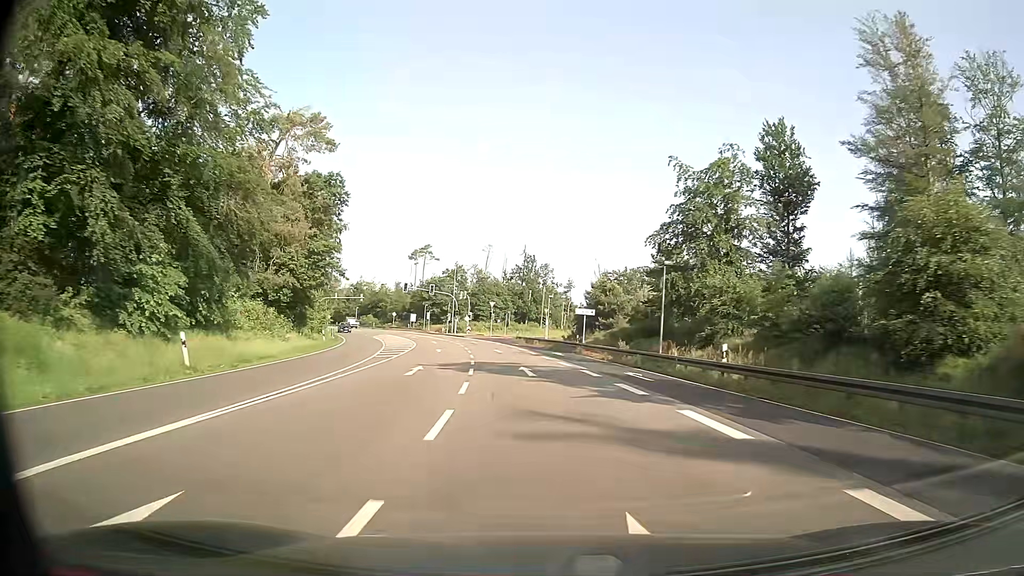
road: primary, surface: asphalt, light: Day
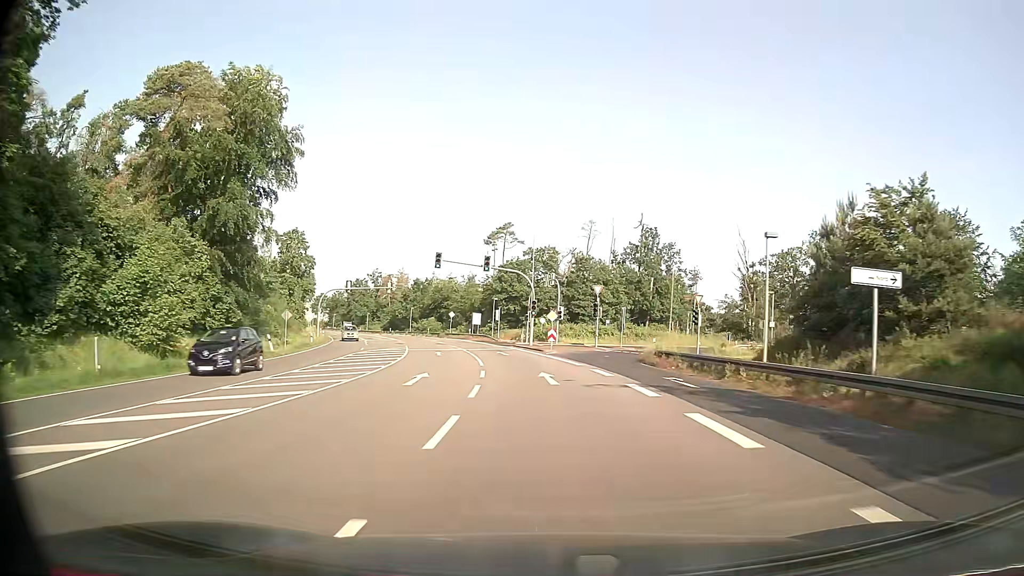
(-3.5, +42.8) m; -9°
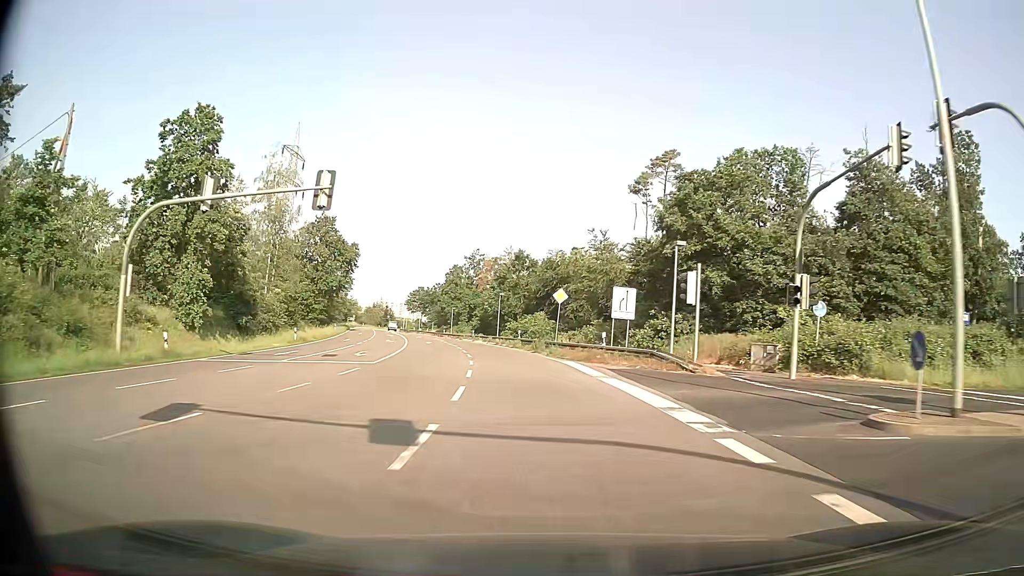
(-5.3, +52.8) m; -11°
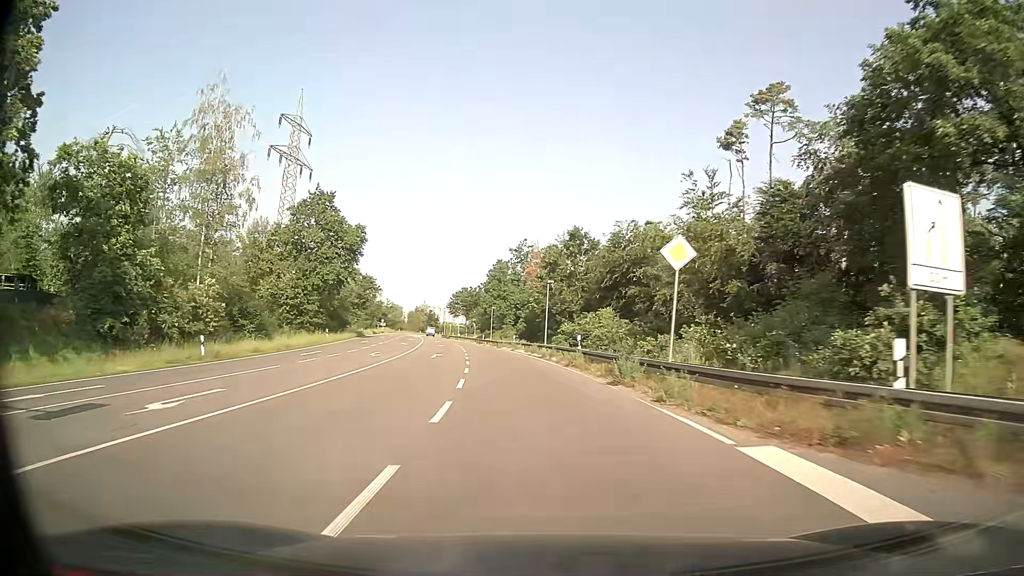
(-0.9, +21.1) m; -5°
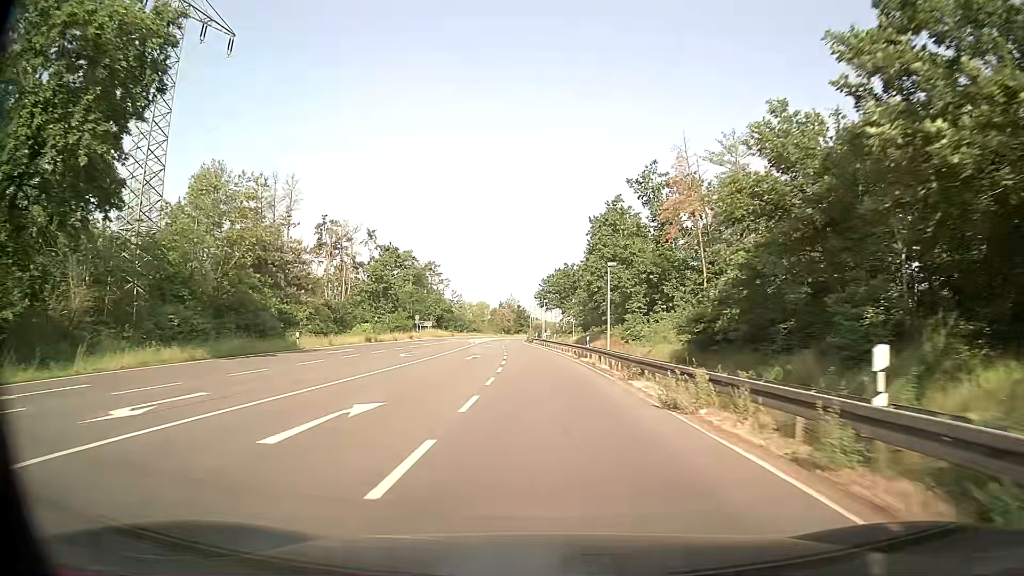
(-4.5, +52.7) m; -9°
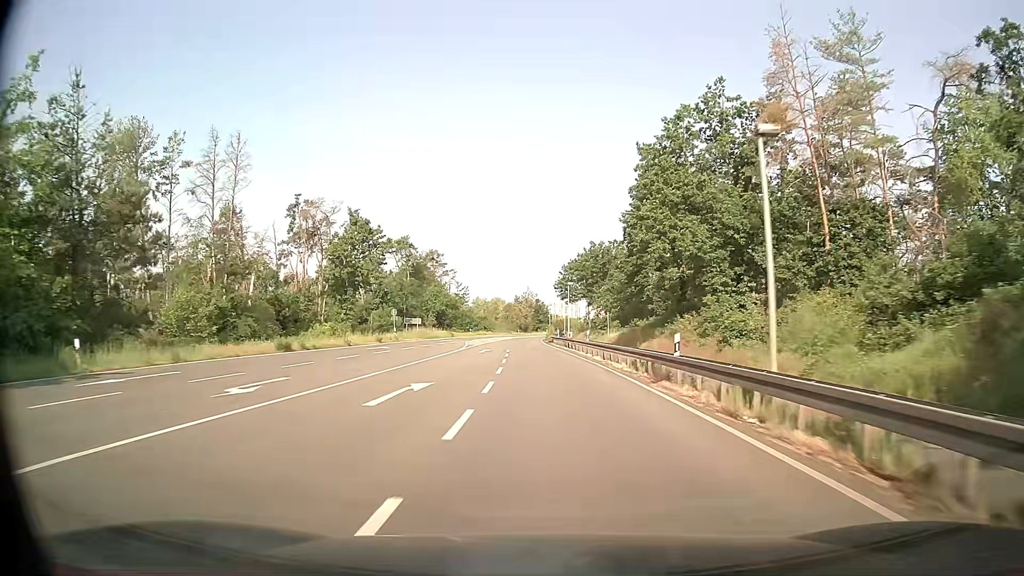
(-0.3, +21.3) m; -2°
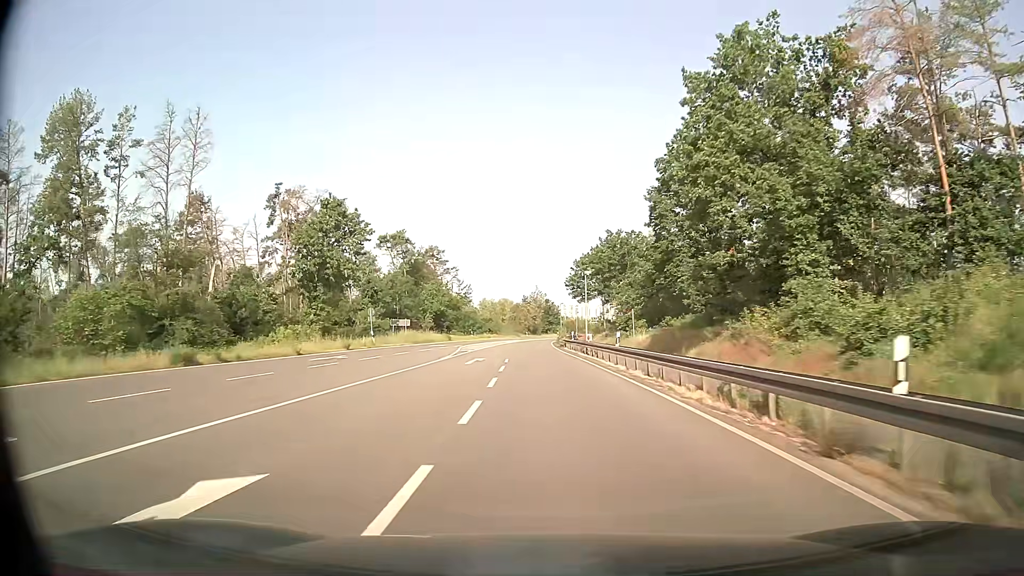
(-0.1, +10.7) m; -1°
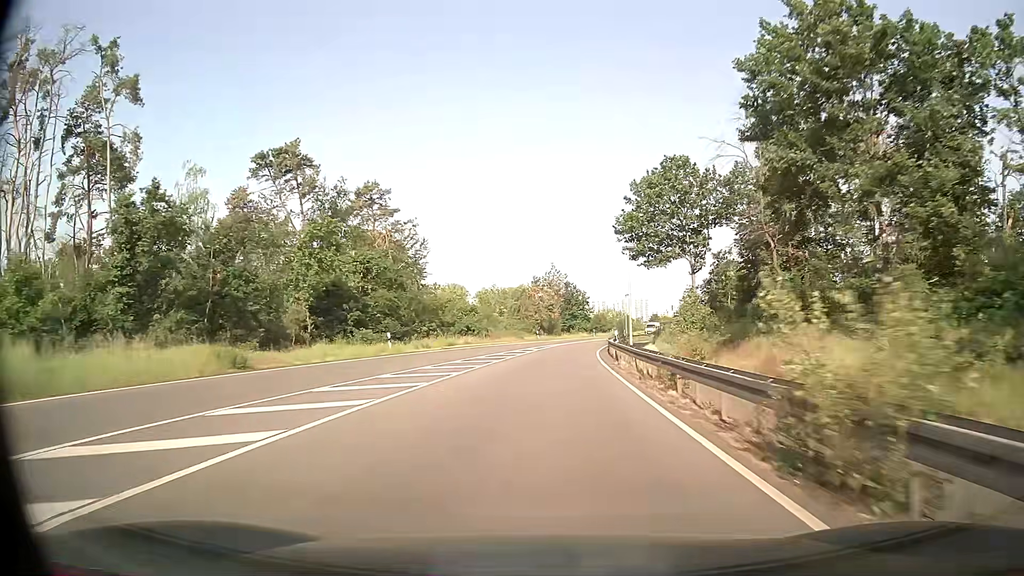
(-1.1, +53.6) m; -2°
(0, +10) (0, +20) (+1, +30) (+1, +40) (+2, +50) (+4, +60) (+5, +70) (+7, +79) (+10, +89) (+12, +99) m
